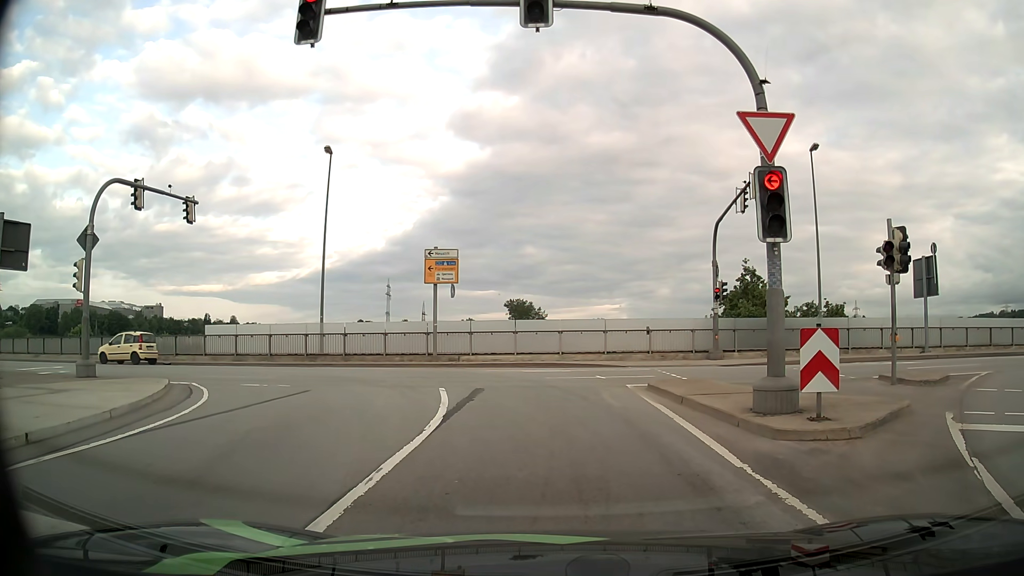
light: Day
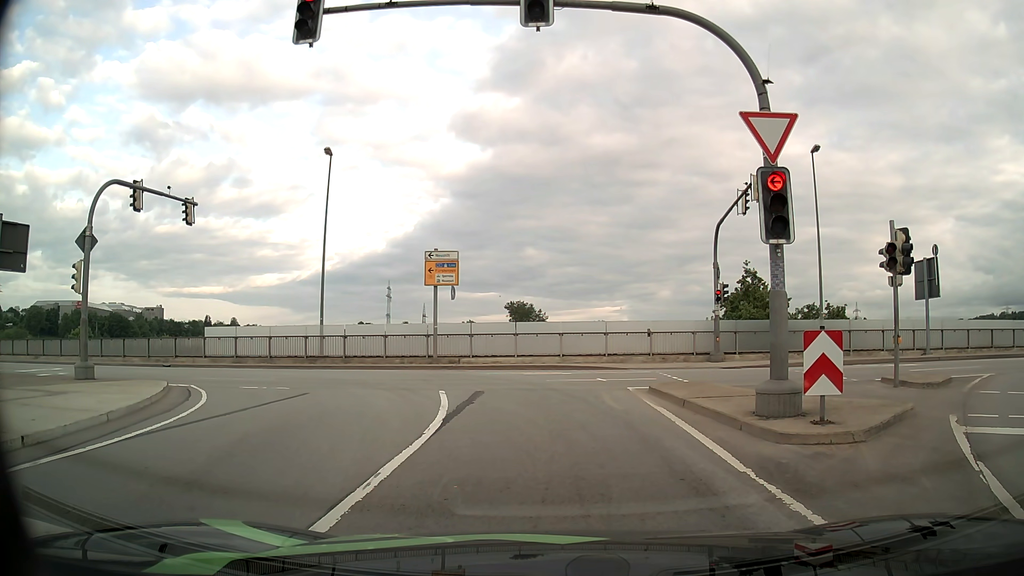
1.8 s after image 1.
(0.0, +0.2) m; 0°
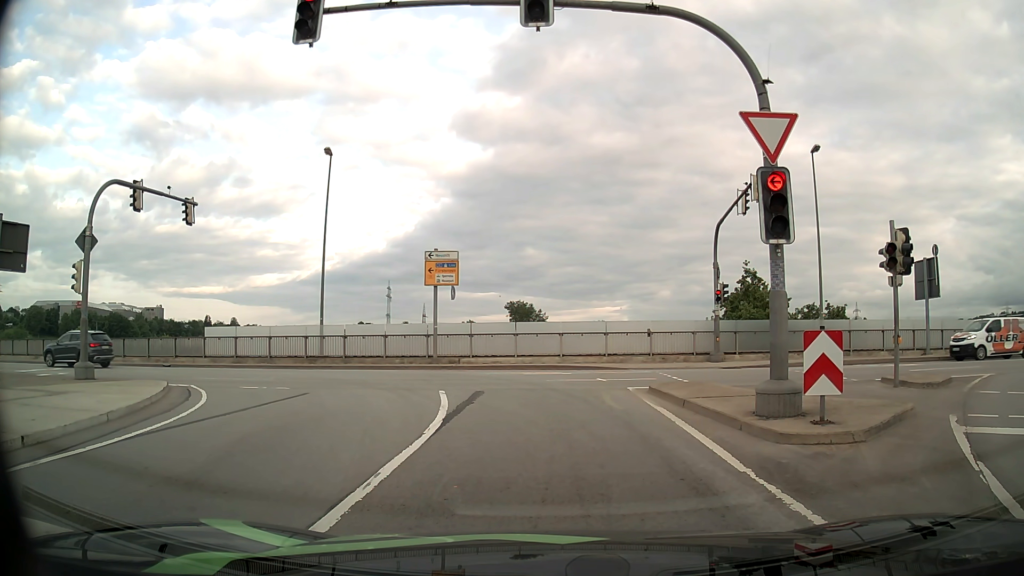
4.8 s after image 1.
(0.0, 0.0) m; 0°
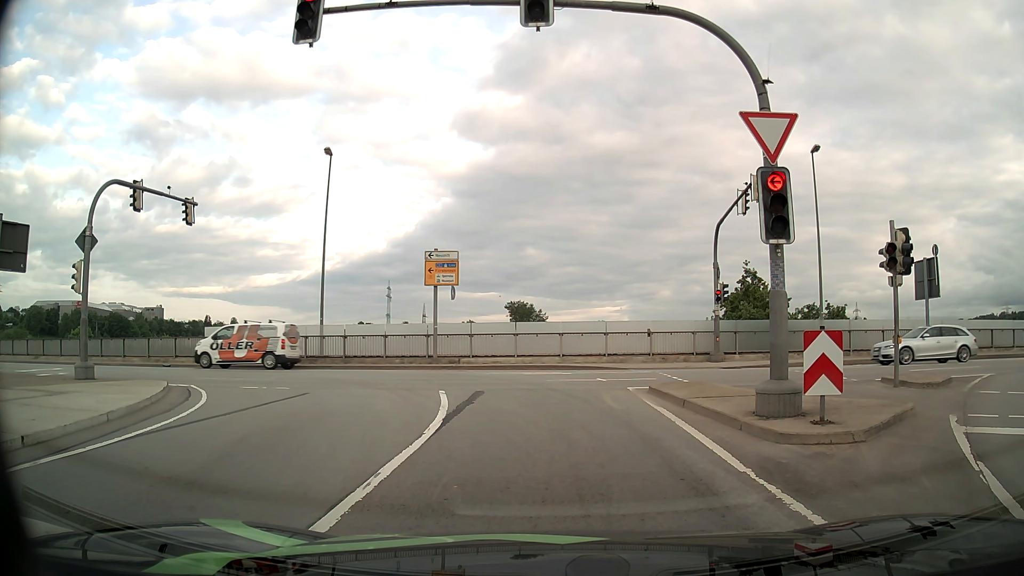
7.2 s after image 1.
(0.0, 0.0) m; 0°
